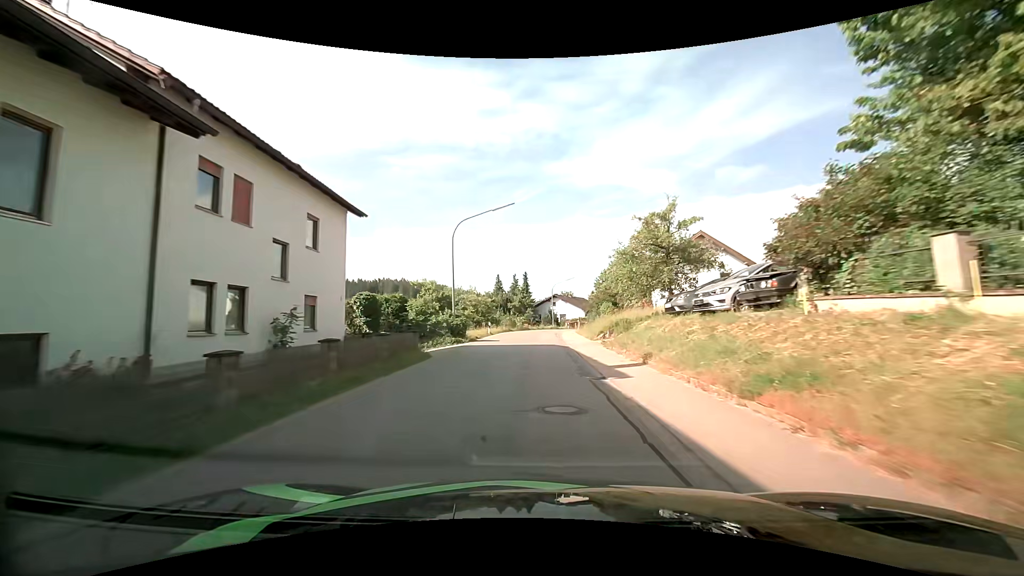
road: tertiary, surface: asphalt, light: Day
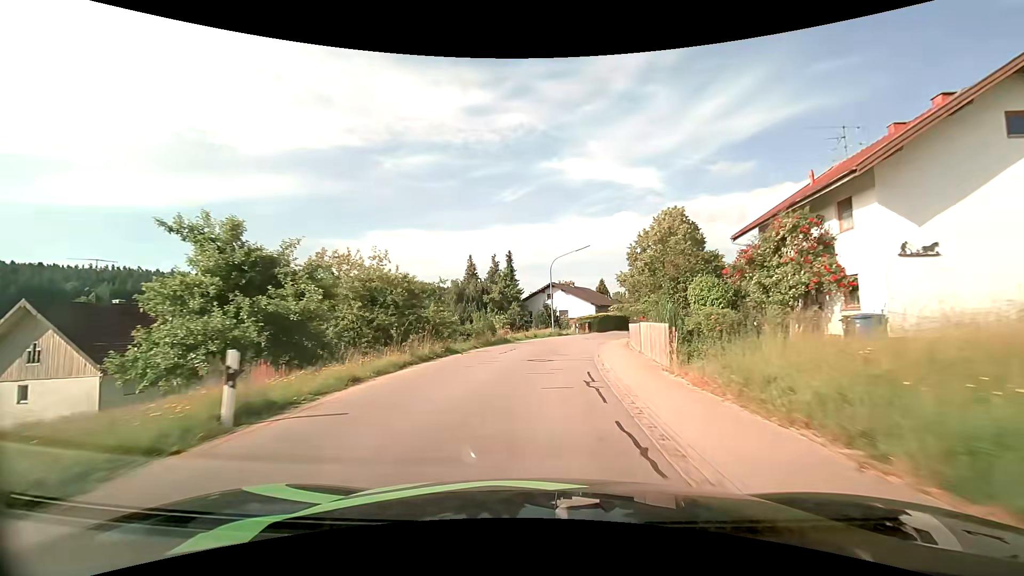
(0.0, +31.0) m; +1°
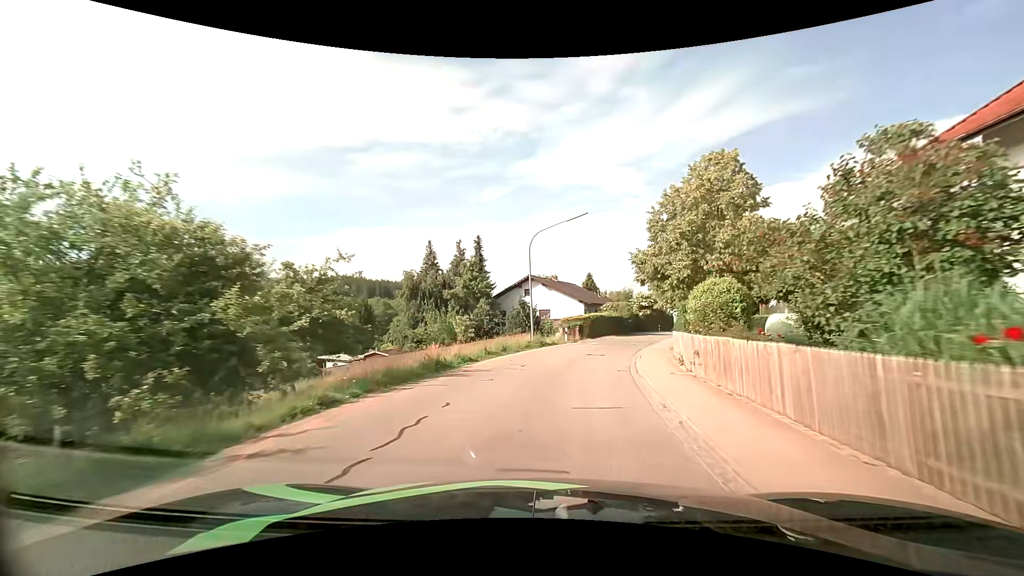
(+0.2, +13.9) m; +2°
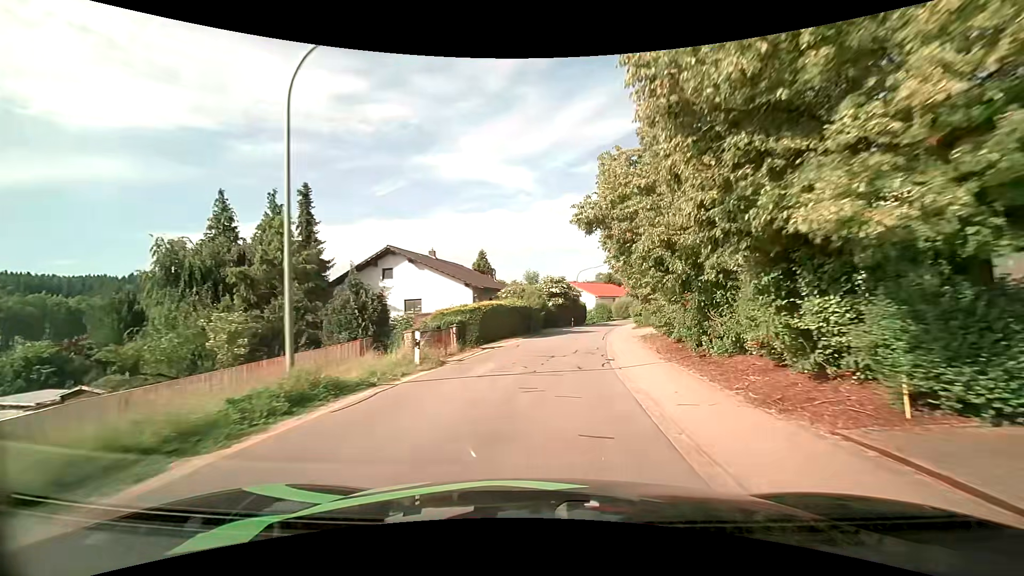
(+2.1, +19.9) m; +12°
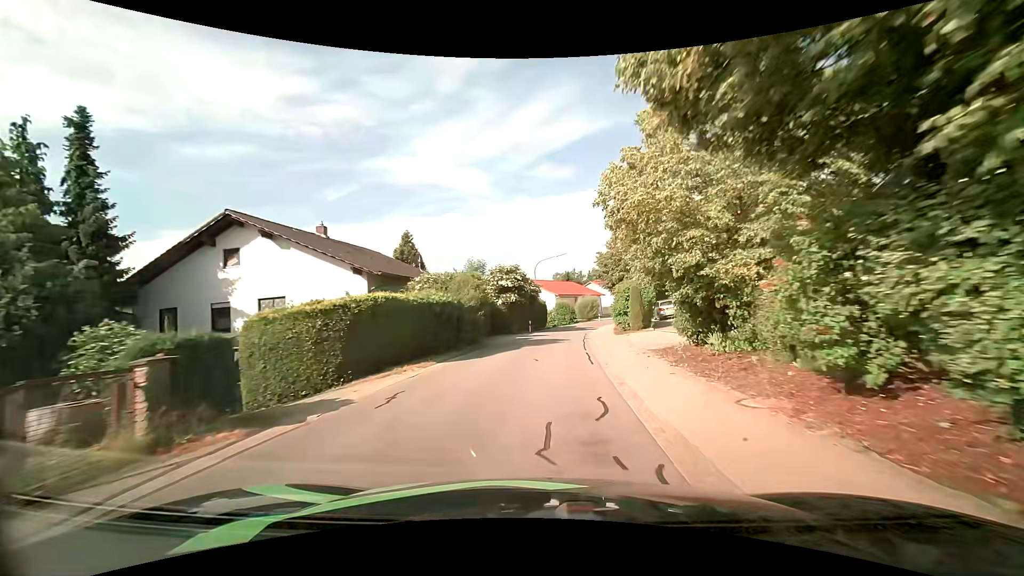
(+0.7, +13.8) m; +5°
(0, +10) (+1, +20) (+1, +30) (+2, +40) (+4, +50) (+7, +59) (+10, +69) (+14, +78) (+19, +87) (+24, +95) m
